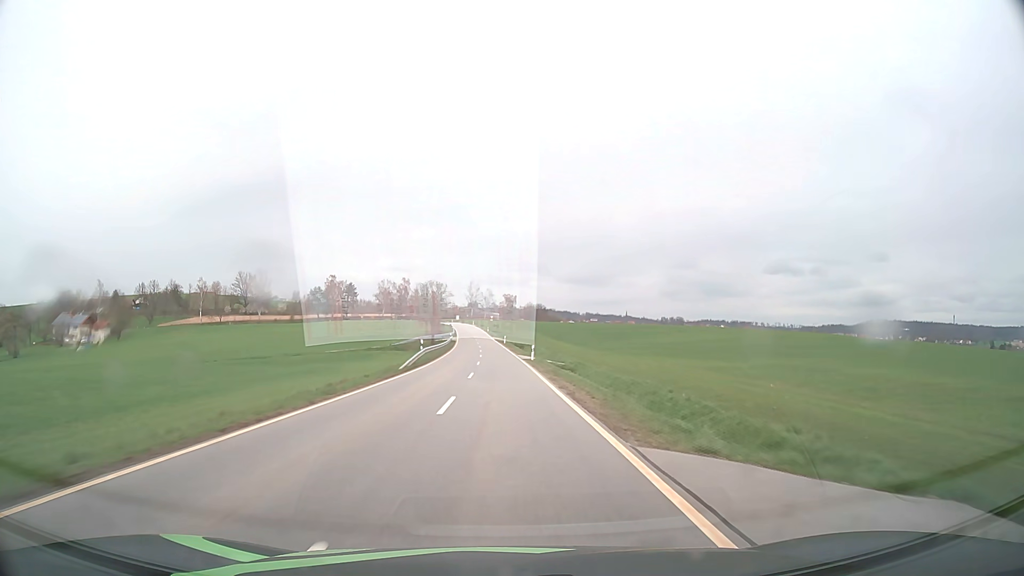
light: Day
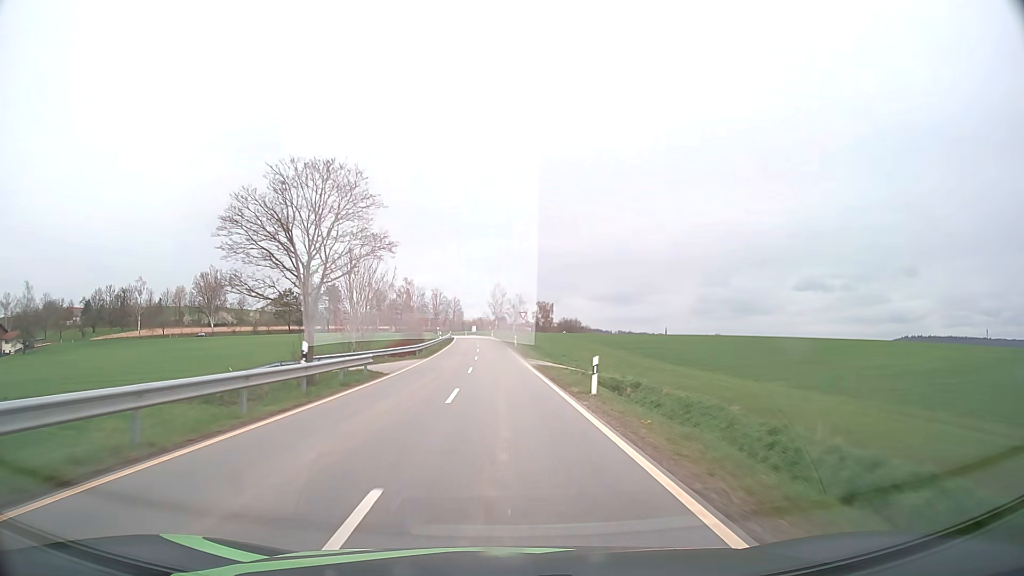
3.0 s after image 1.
(-1.5, +71.5) m; -3°
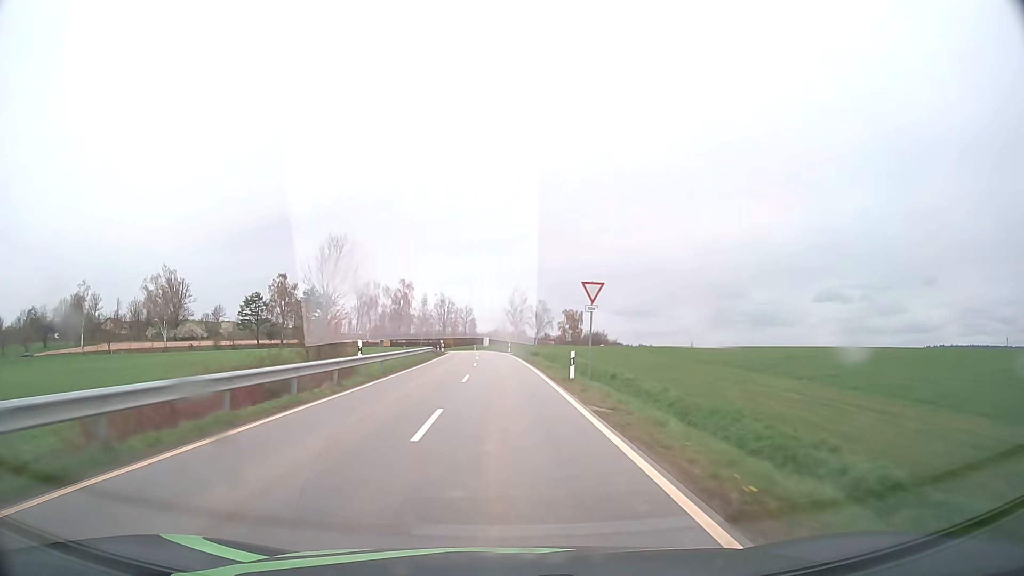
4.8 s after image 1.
(-0.6, +41.8) m; -2°
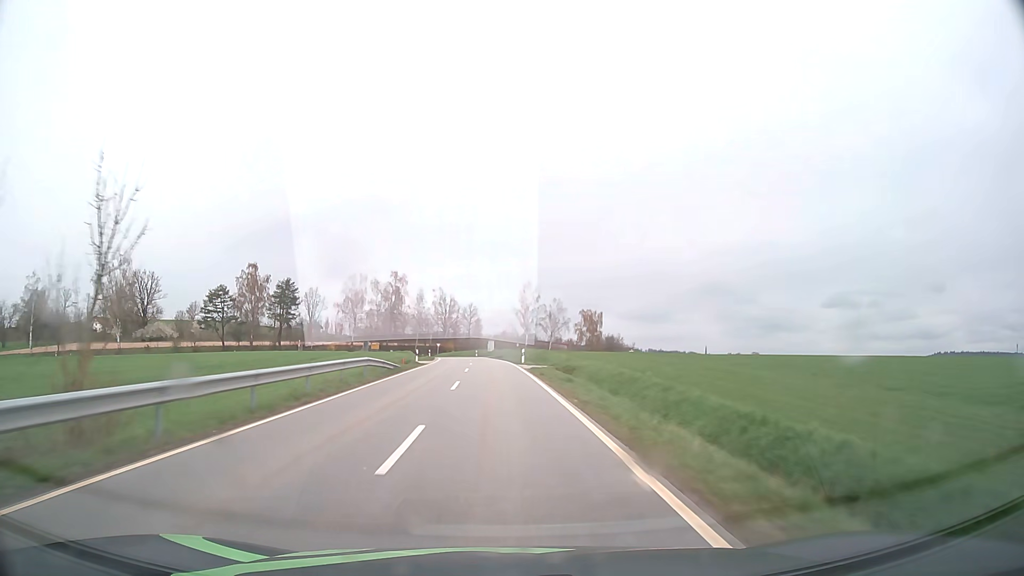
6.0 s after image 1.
(-0.2, +26.3) m; -1°
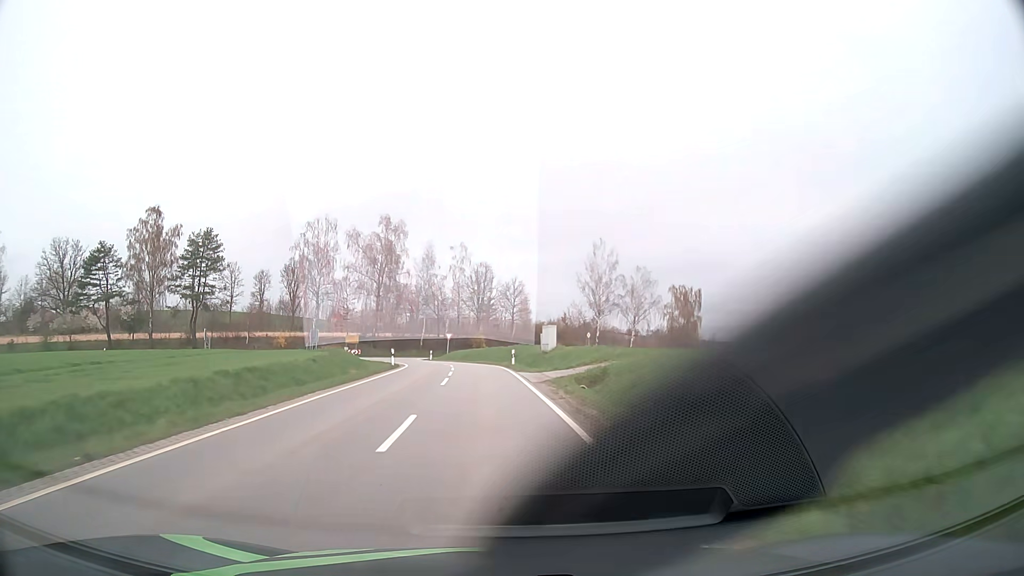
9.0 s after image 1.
(-1.6, +59.3) m; -4°
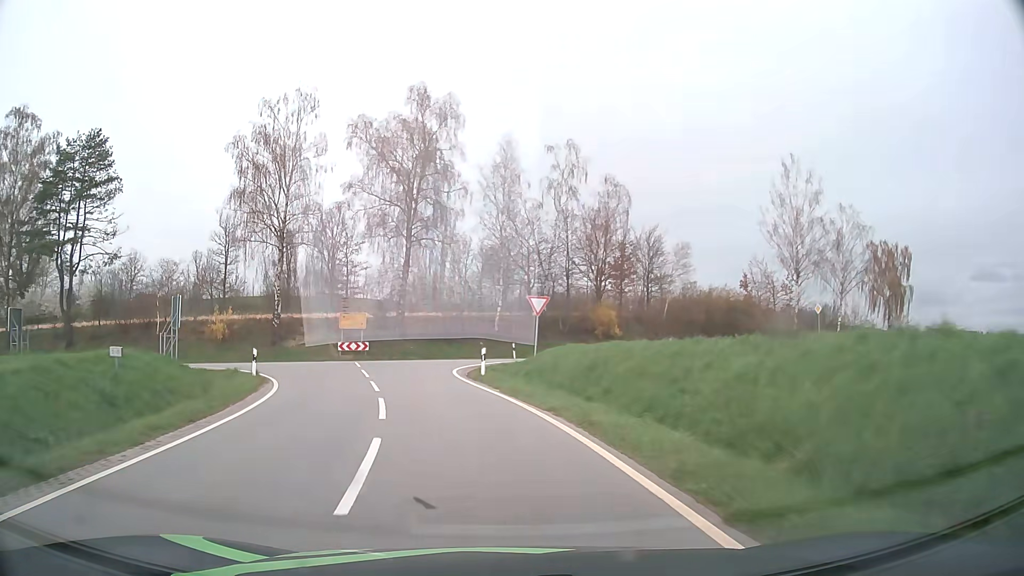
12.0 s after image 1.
(-2.7, +44.8) m; -9°
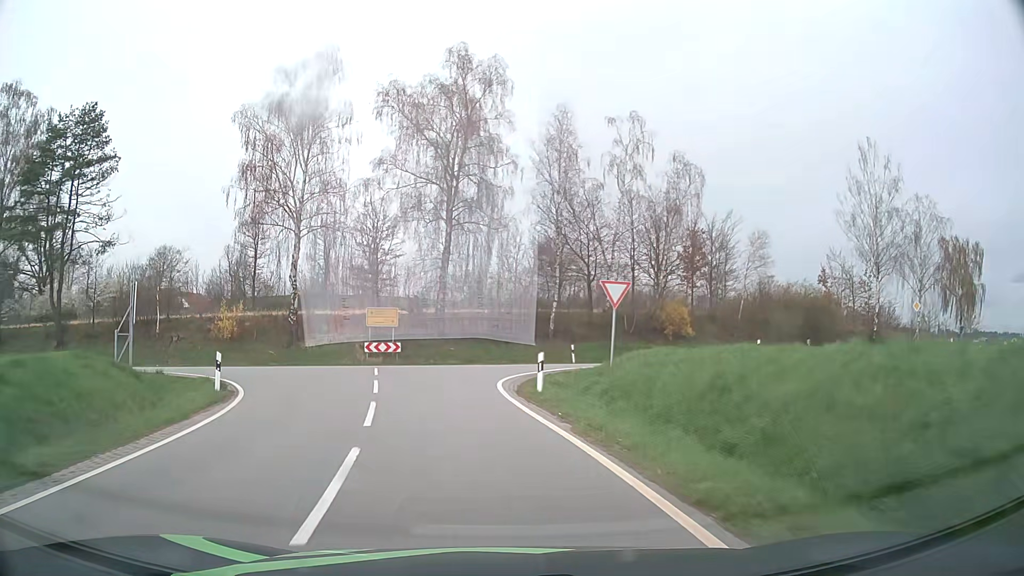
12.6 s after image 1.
(-0.3, +6.8) m; -4°
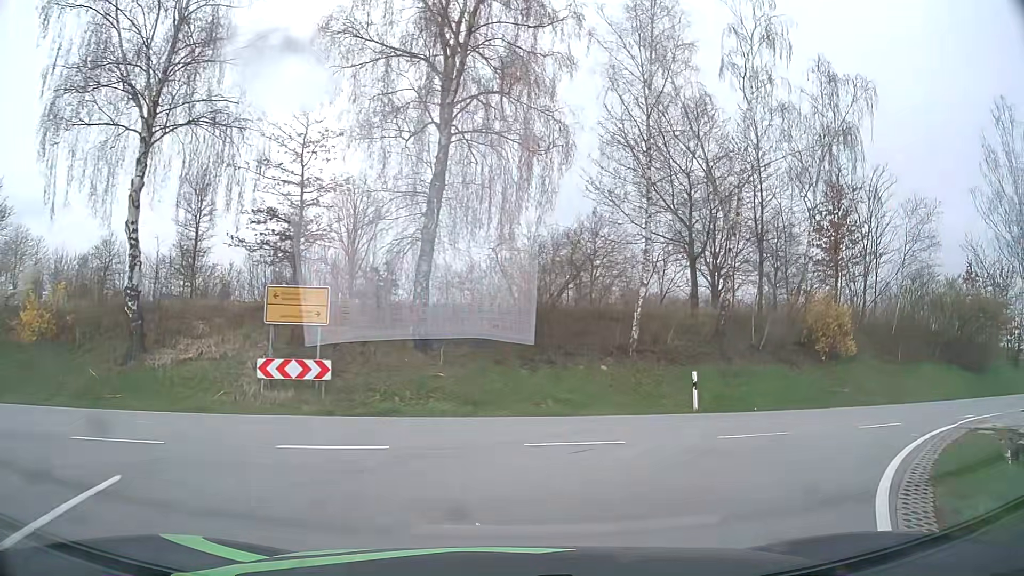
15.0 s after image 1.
(-1.5, +19.6) m; -1°
(+3, +9) (+11, +16) (+20, +19) (+29, +23) (+38, +27) (+47, +32) (+56, +37) (+64, +42) (+72, +48) (+80, +55) m
